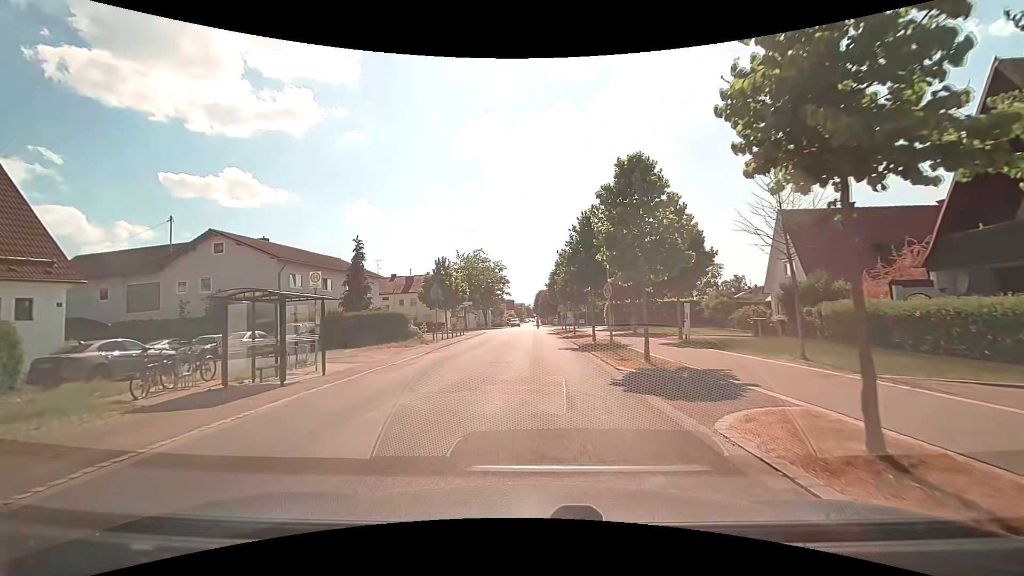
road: unclassified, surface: asphalt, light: Day
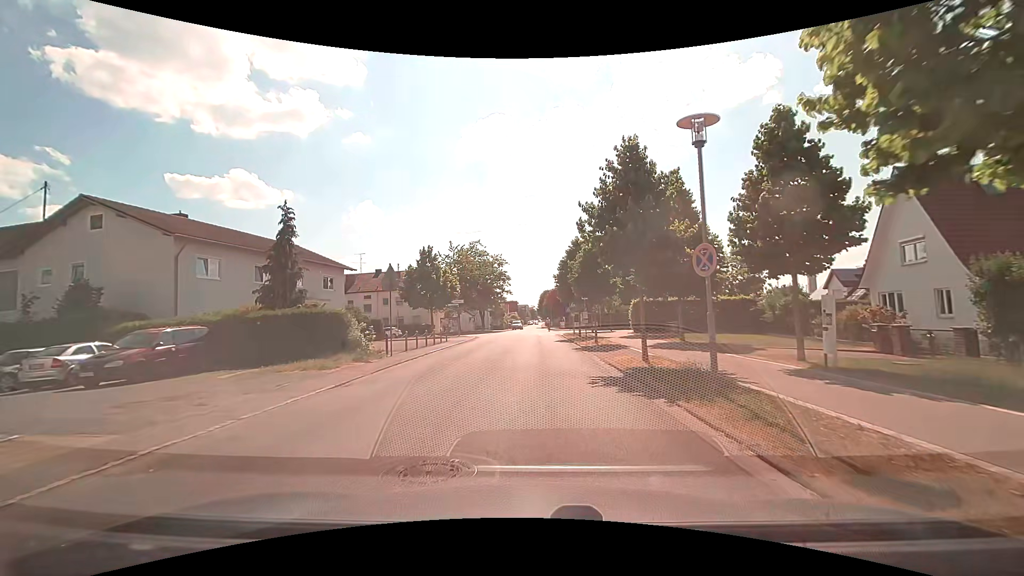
(-0.1, +11.0) m; -1°
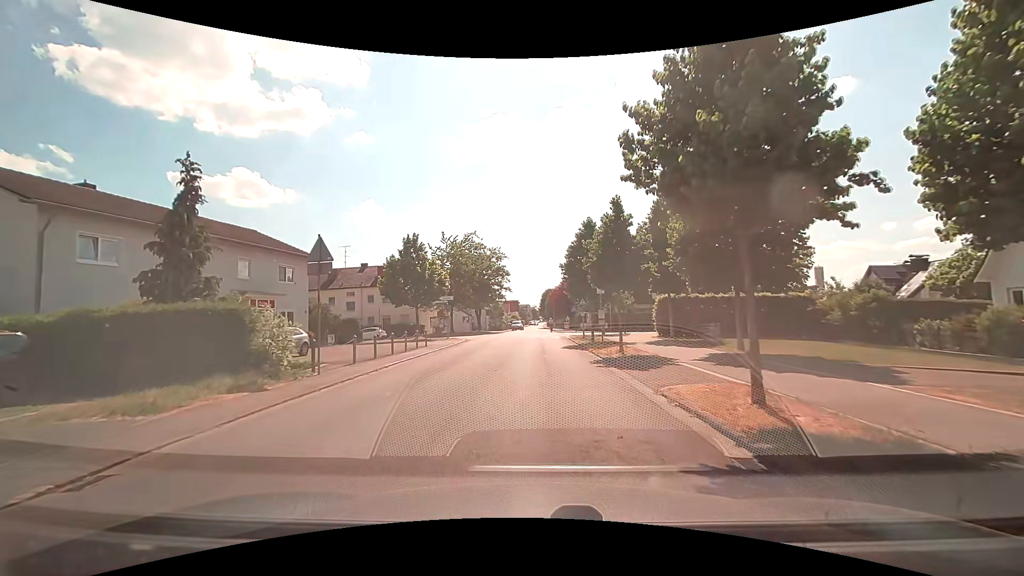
(0.0, +7.2) m; 0°
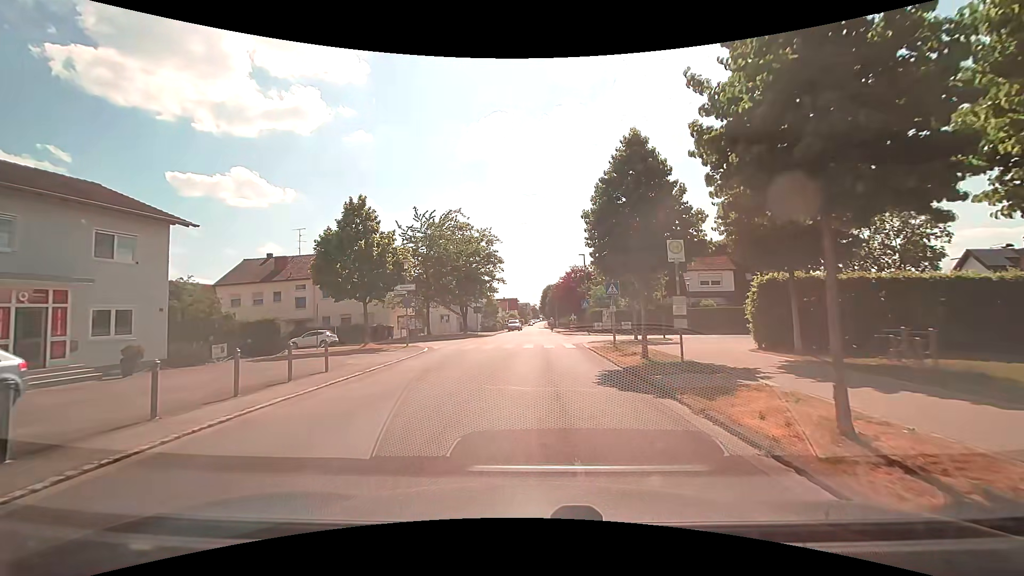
(-0.1, +13.7) m; 0°
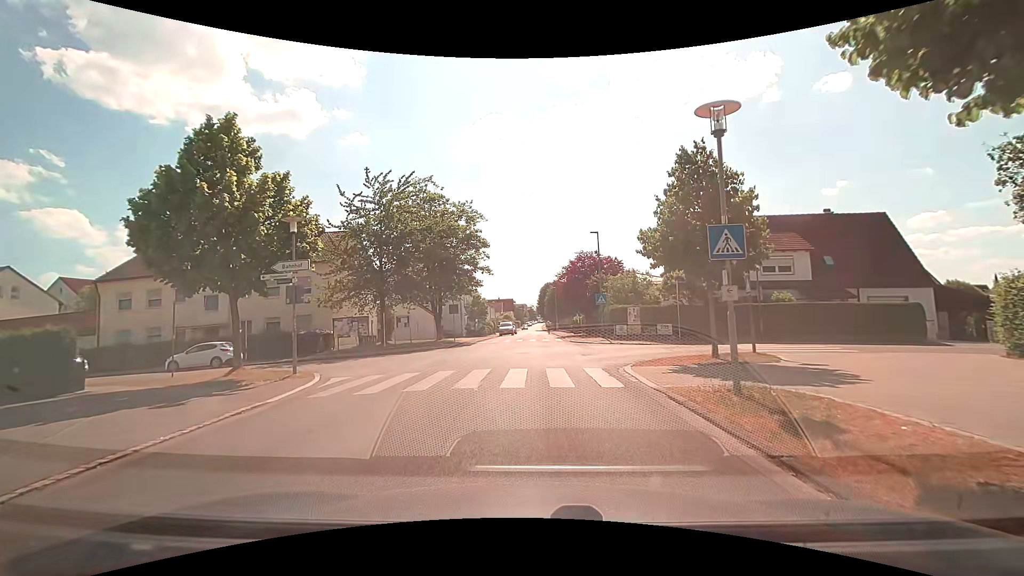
(0.0, +13.3) m; +2°
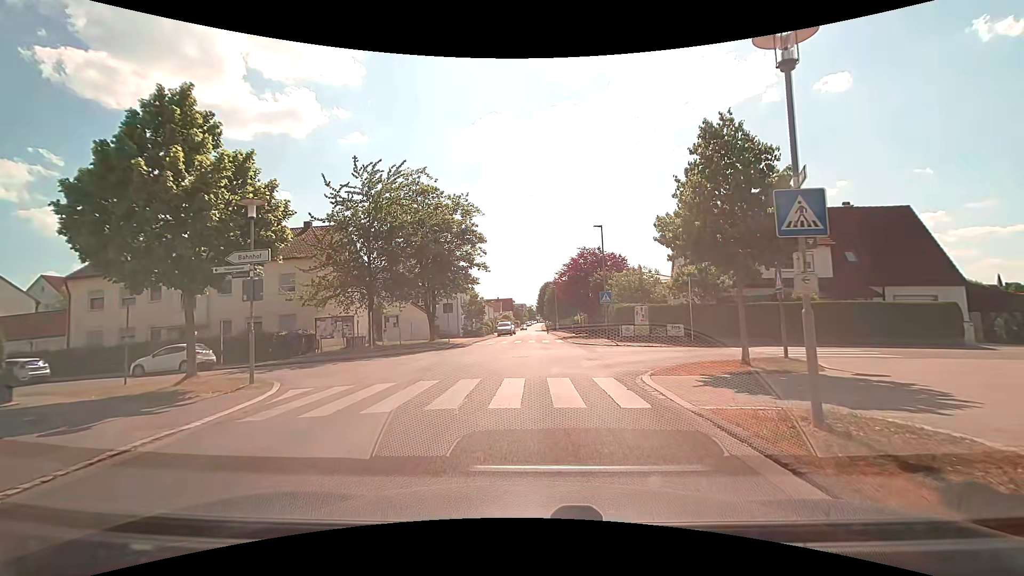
(-0.1, +2.4) m; -1°
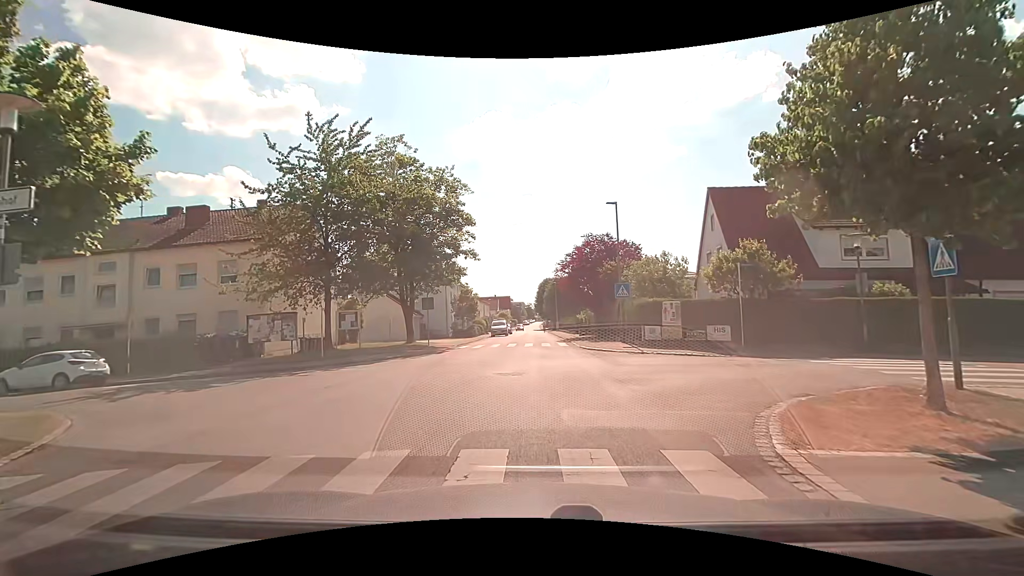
(-0.1, +6.5) m; -1°
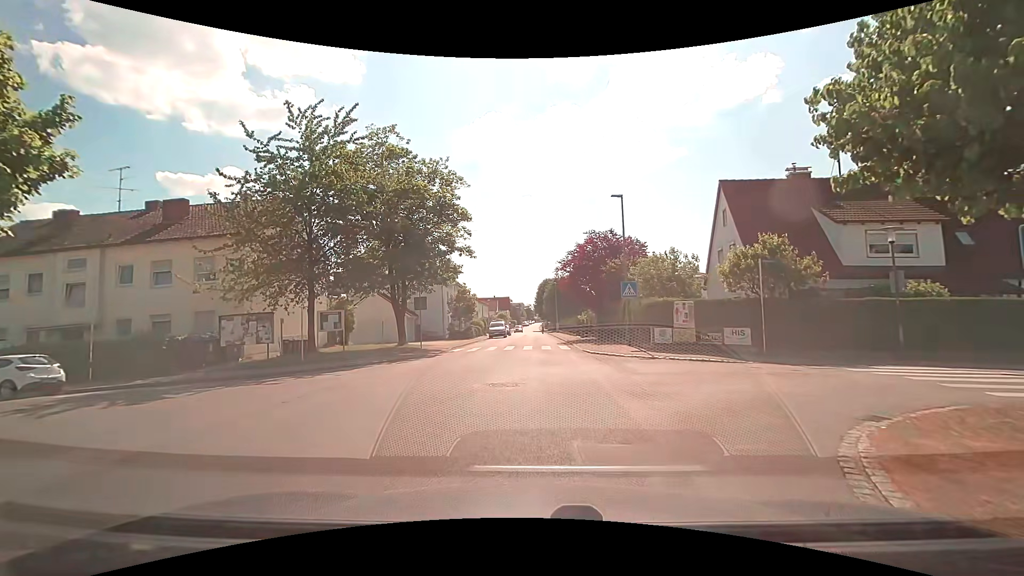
(0.0, +1.9) m; +1°
(0, +10) (0, +20) (0, +30) (0, +40) (-1, +50) (-1, +60) (-1, +70) (-1, +80) (-2, +90) (-2, +100) m
